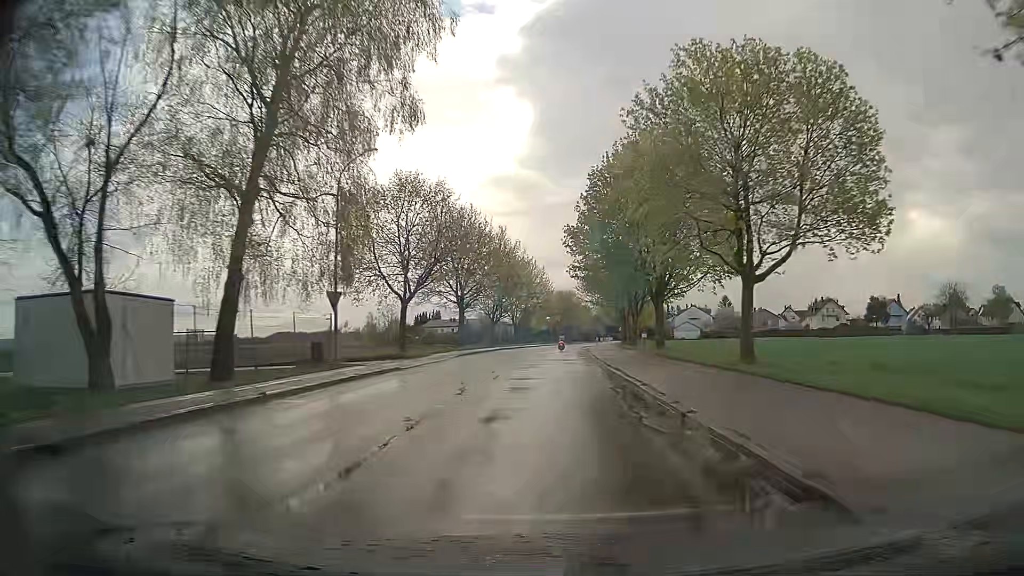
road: residential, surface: asphalt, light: Day
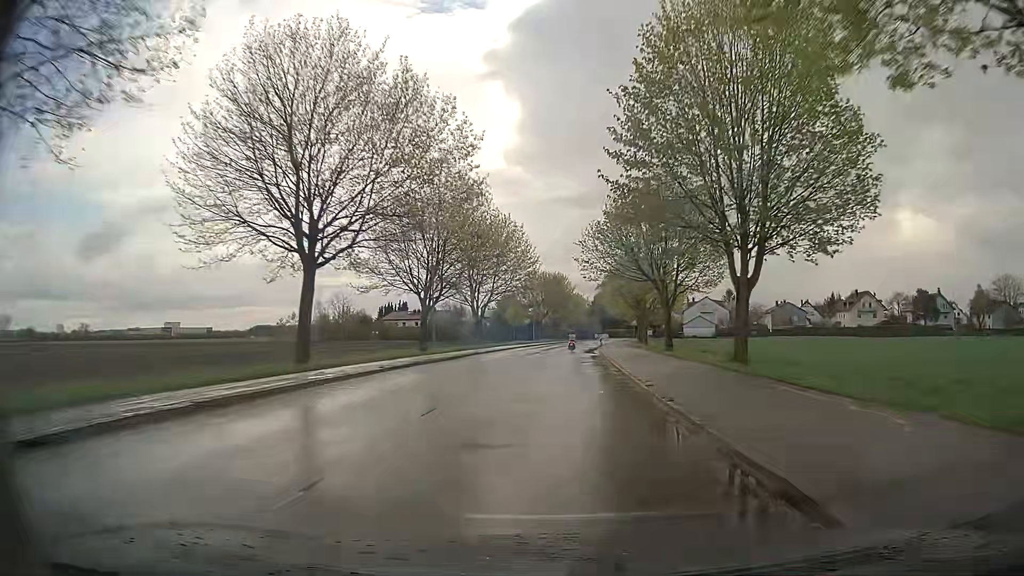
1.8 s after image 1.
(+0.3, +35.2) m; +1°
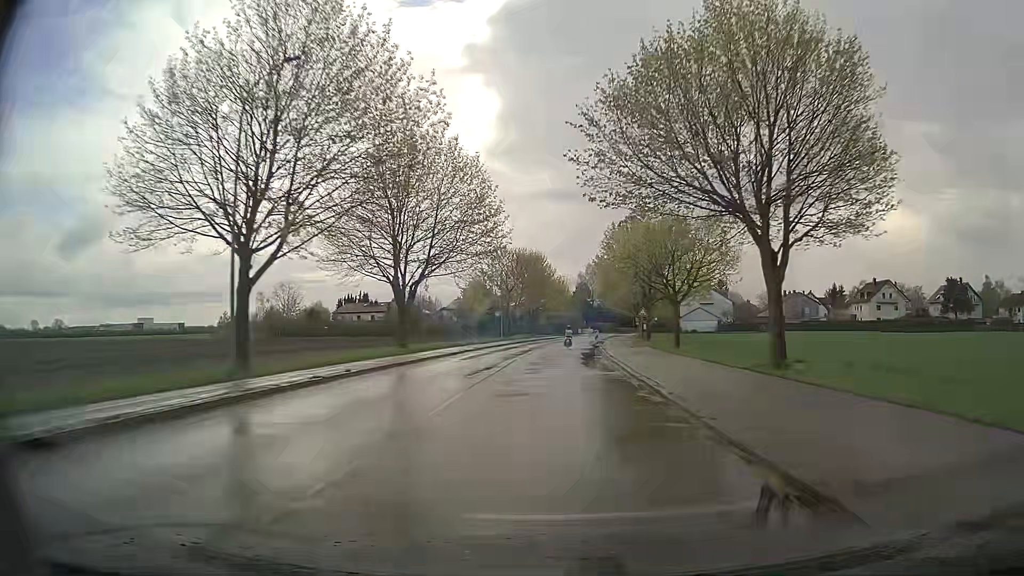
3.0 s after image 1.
(+0.5, +22.9) m; +2°
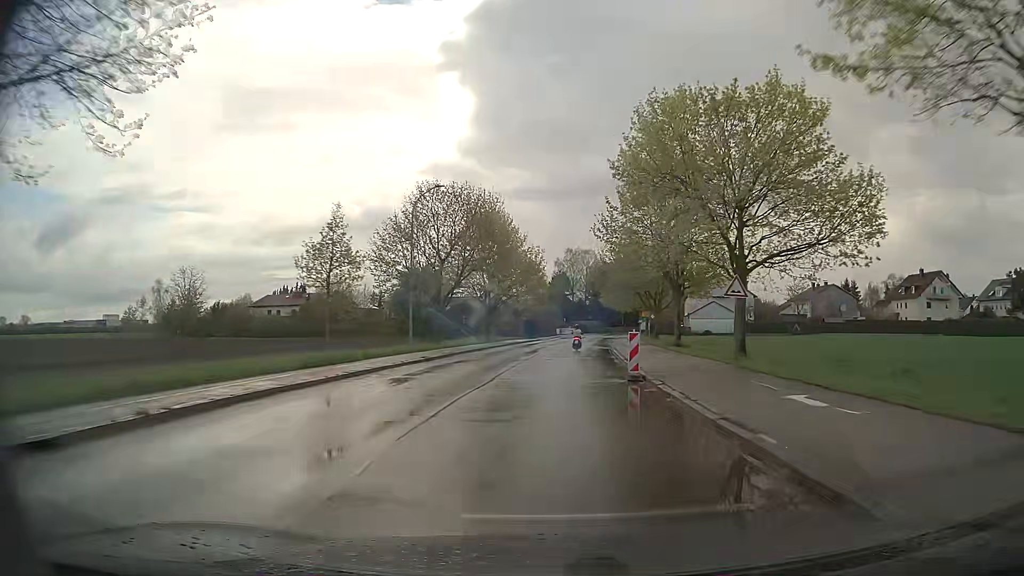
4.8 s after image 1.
(+0.6, +33.3) m; +2°
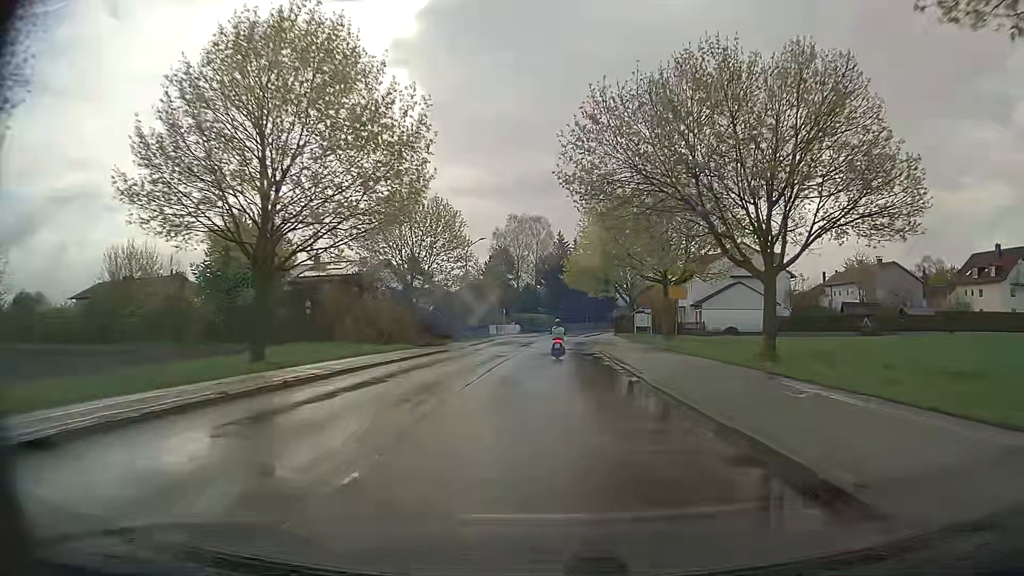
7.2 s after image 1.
(+1.6, +40.1) m; +5°
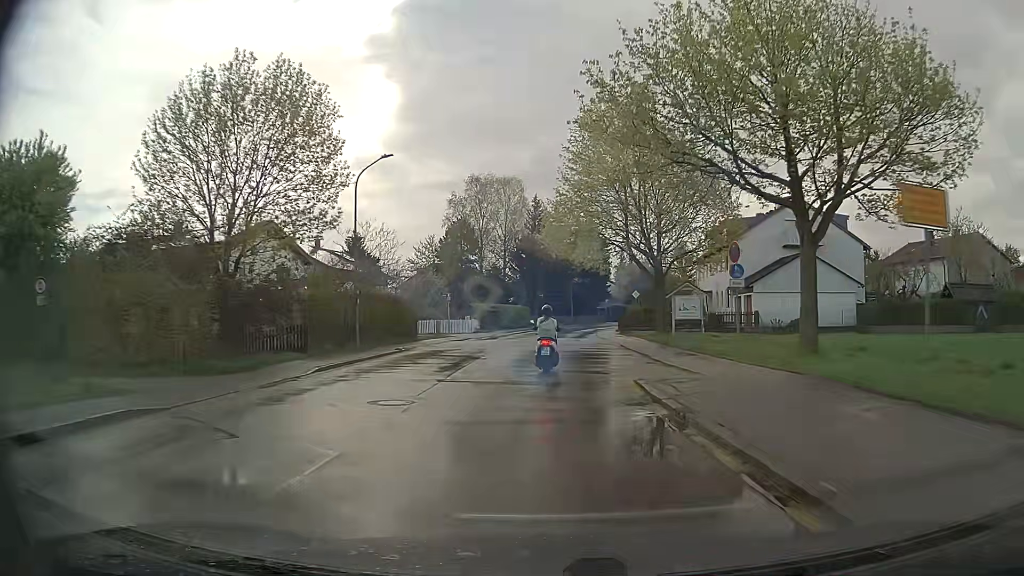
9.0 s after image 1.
(+0.4, +23.8) m; +2°
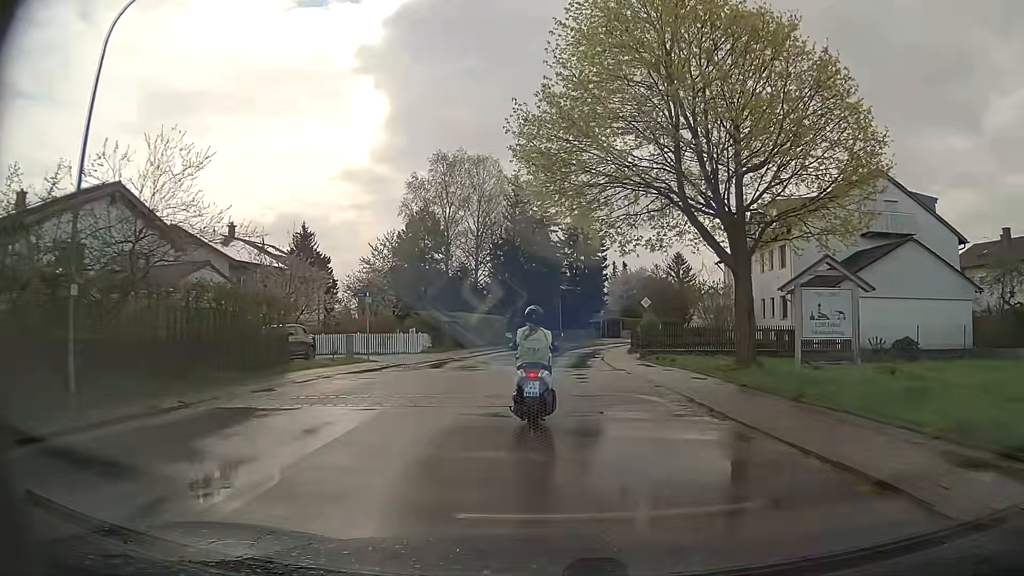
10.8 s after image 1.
(+0.1, +15.8) m; +2°
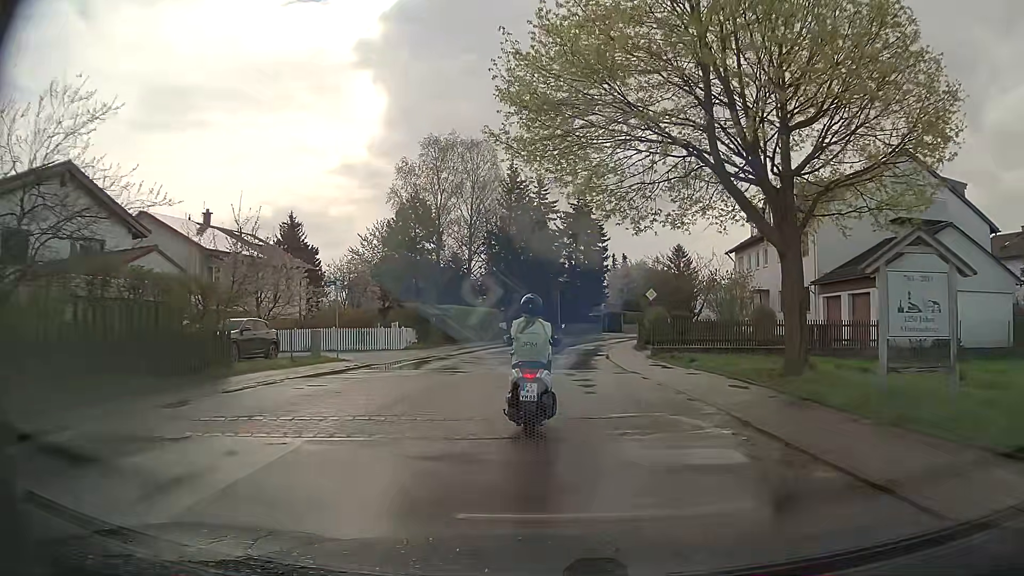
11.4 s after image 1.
(0.0, +3.5) m; 0°
(0, +10) (0, +20) (+1, +30) (+2, +40) (+4, +50) (+7, +59) (+11, +68) (+15, +77) (+20, +86) (+26, +94) m
